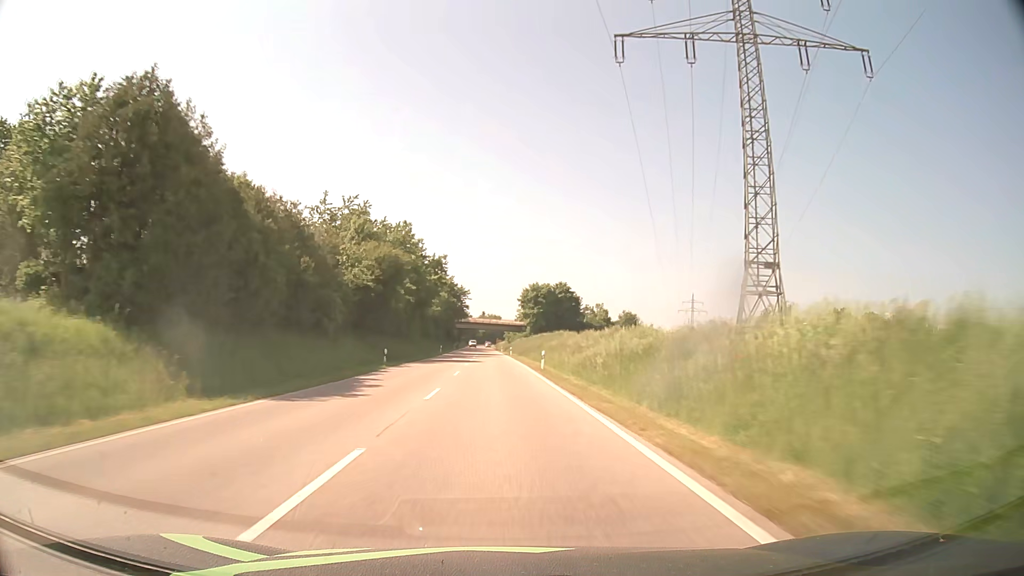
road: secondary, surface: asphalt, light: Day
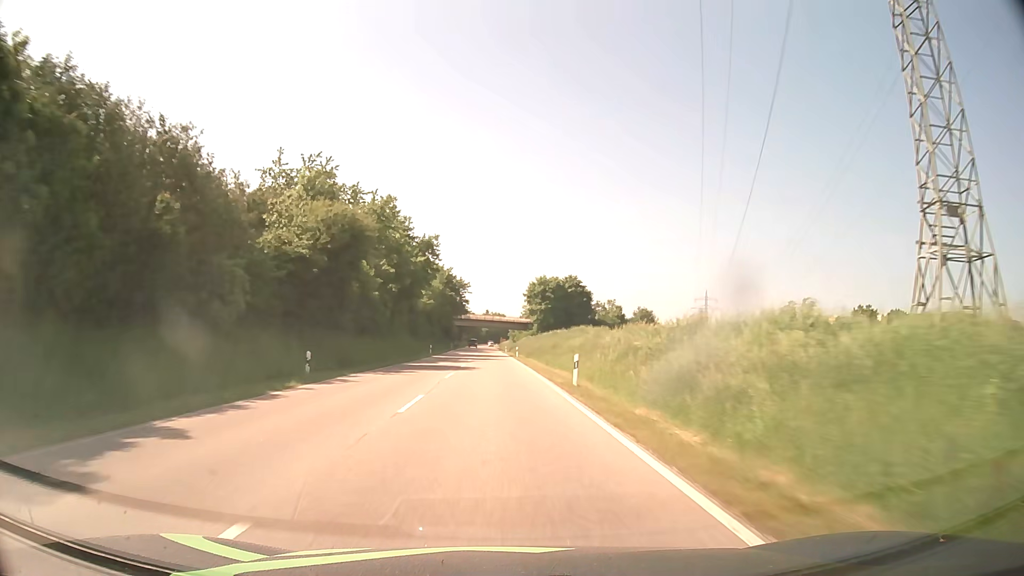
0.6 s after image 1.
(0.0, +15.7) m; 0°
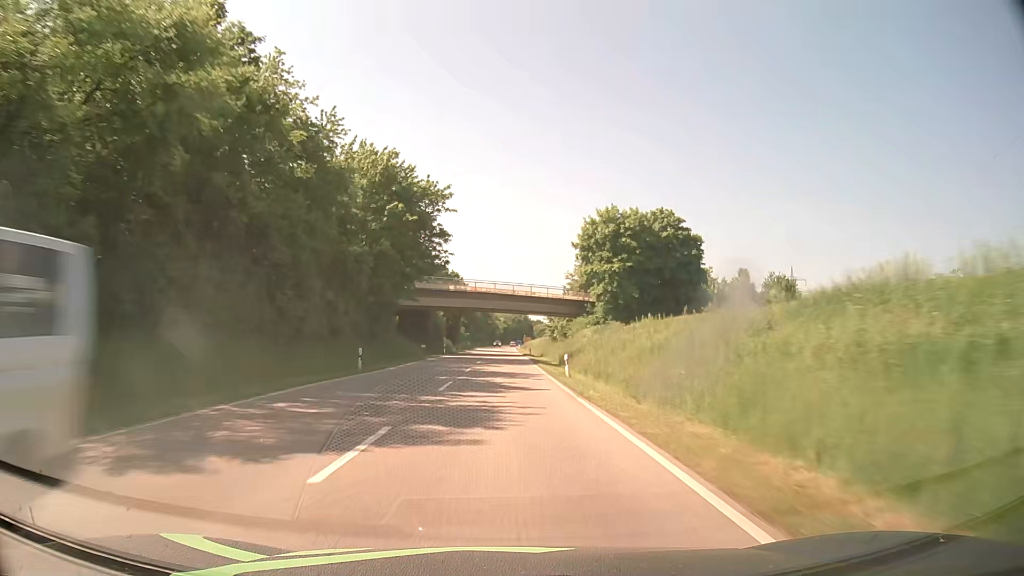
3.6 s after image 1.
(-1.6, +78.8) m; -2°
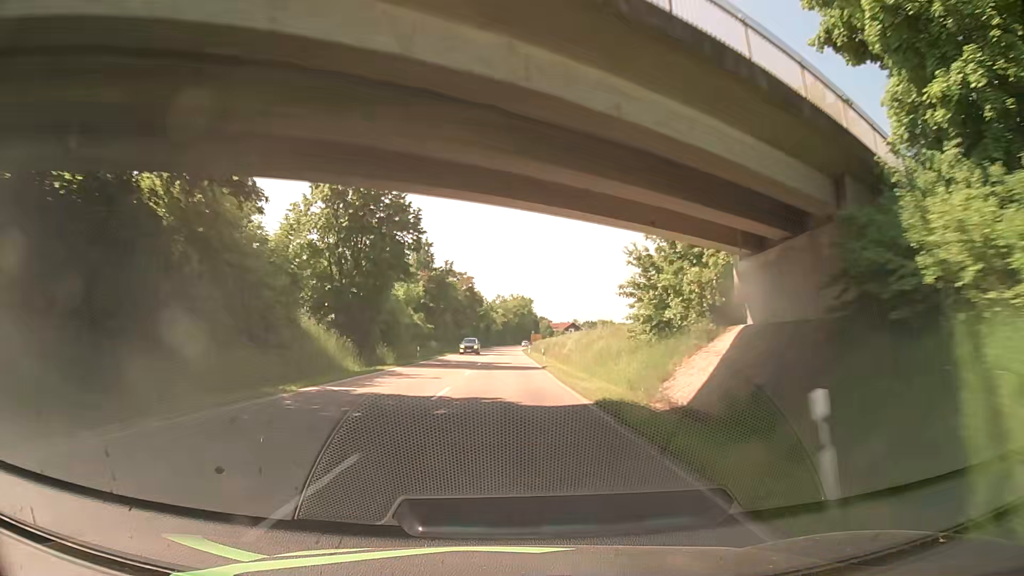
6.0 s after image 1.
(-0.1, +62.6) m; 0°
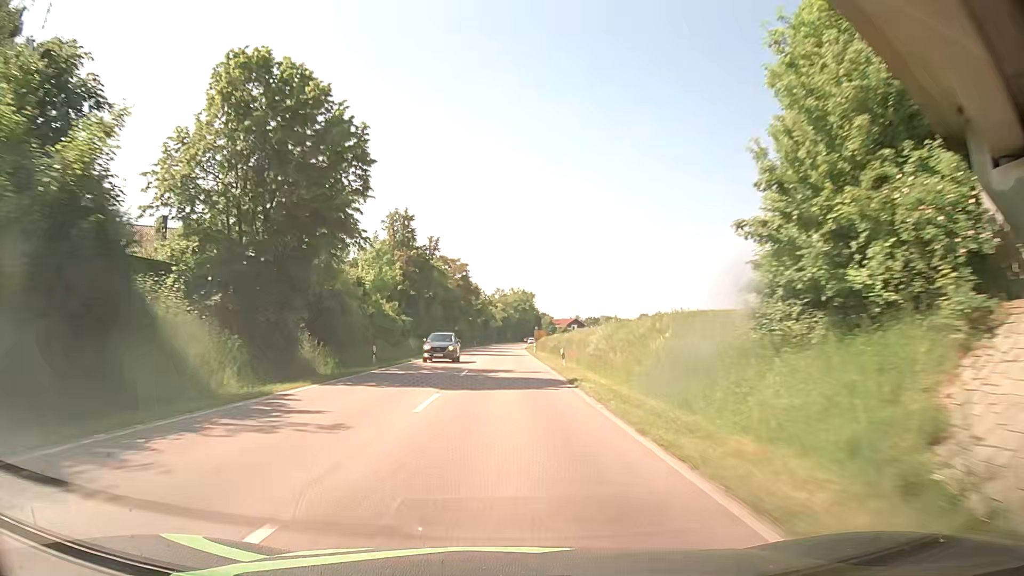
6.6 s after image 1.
(0.0, +15.1) m; 0°
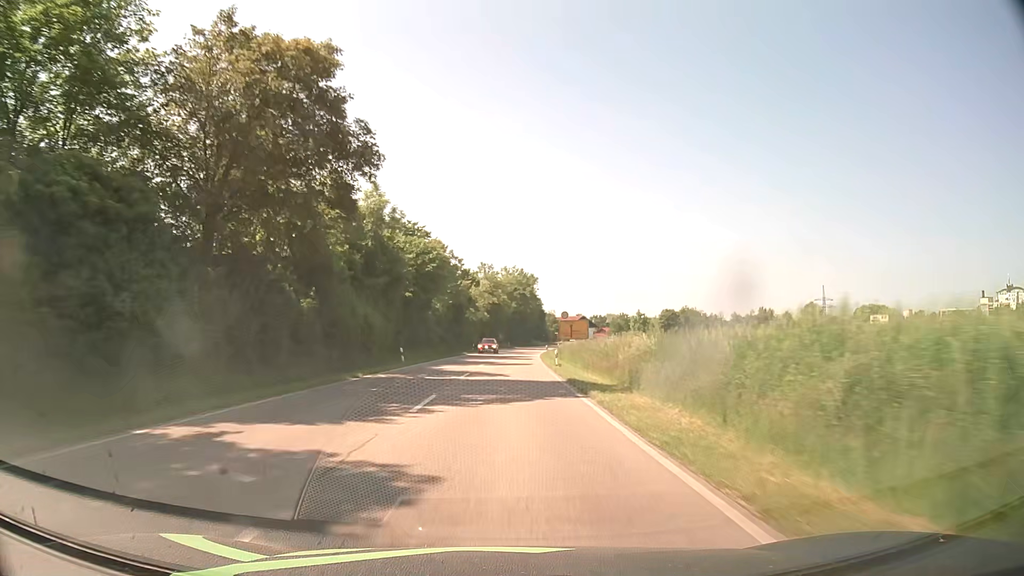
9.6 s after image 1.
(+0.4, +71.7) m; +1°
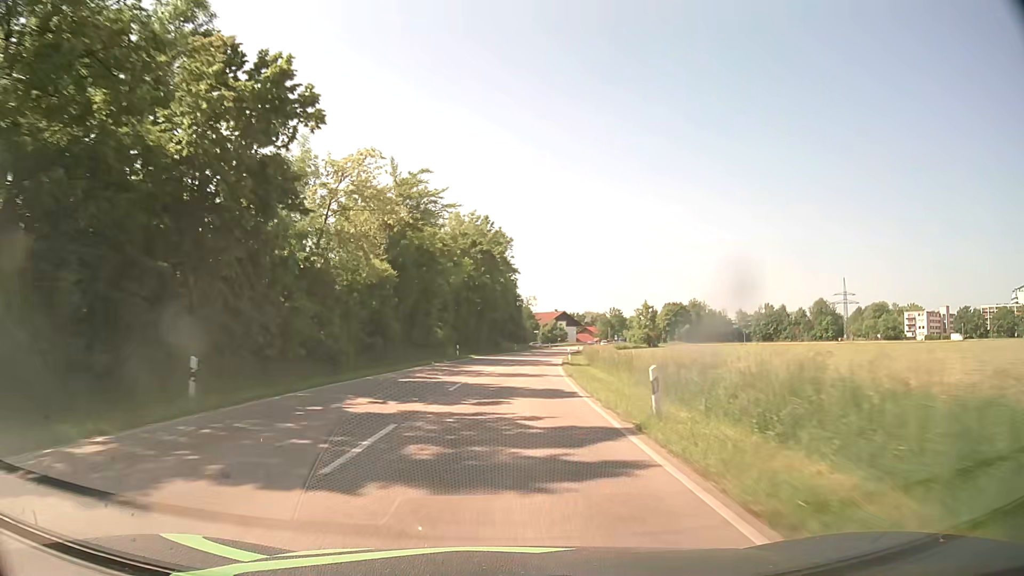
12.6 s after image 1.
(+1.5, +65.9) m; +3°
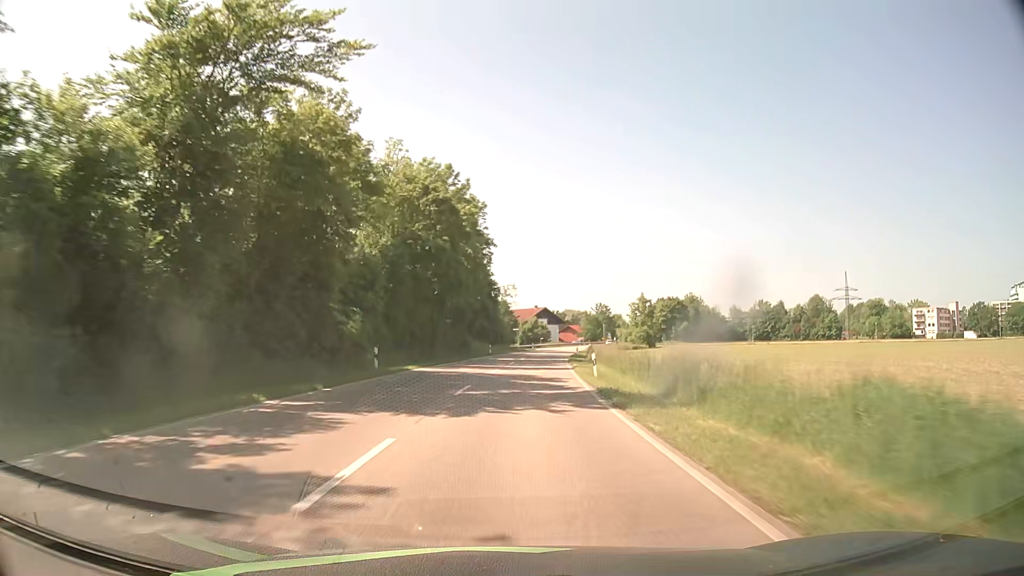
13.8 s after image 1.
(+0.5, +25.6) m; +2°
(0, +10) (0, +20) (+1, +30) (+1, +40) (+2, +50) (+3, +60) (+5, +70) (+6, +80) (+7, +90) (+9, +99) m
